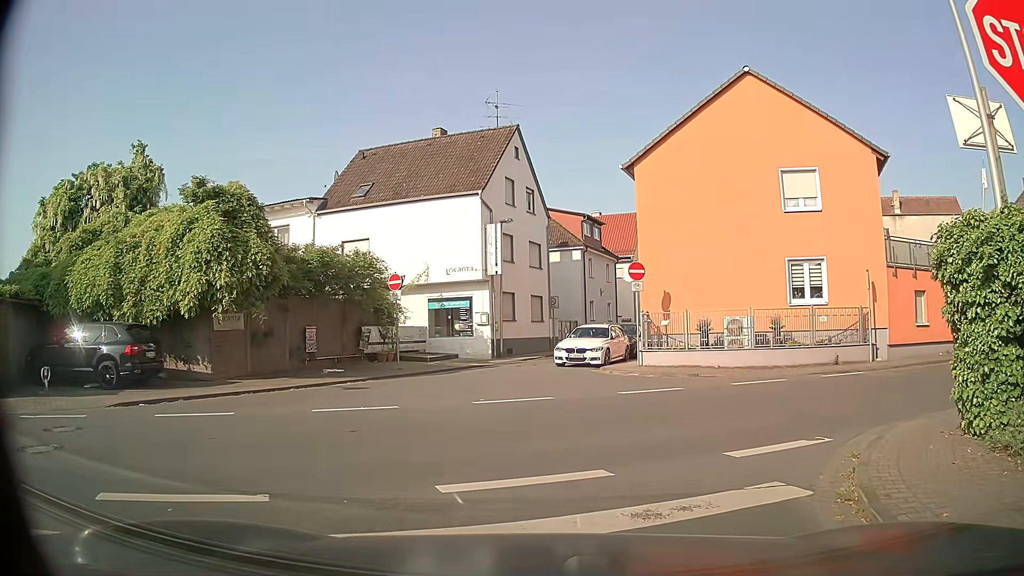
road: residential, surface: asphalt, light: Day
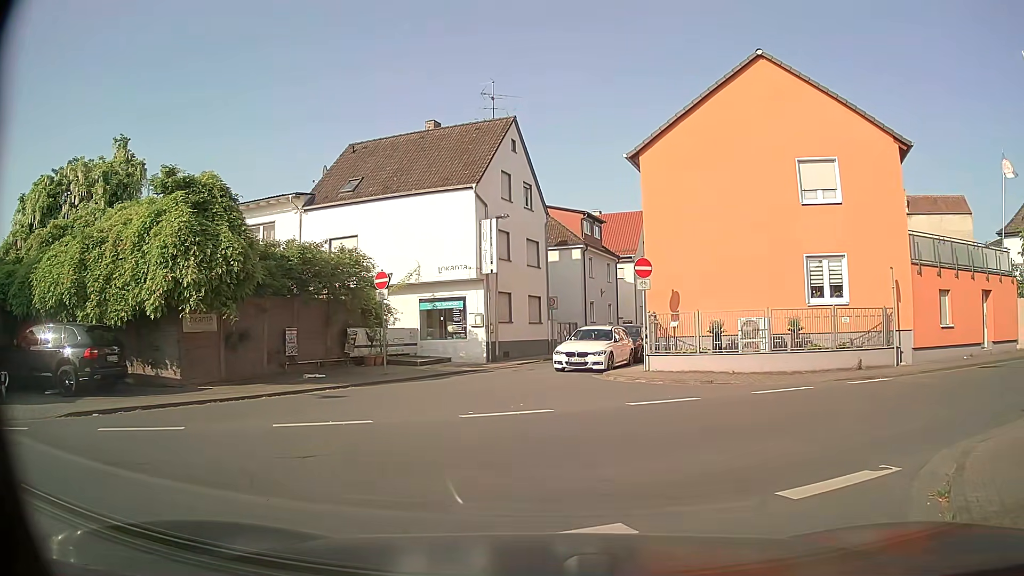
(0.0, +1.8) m; -2°
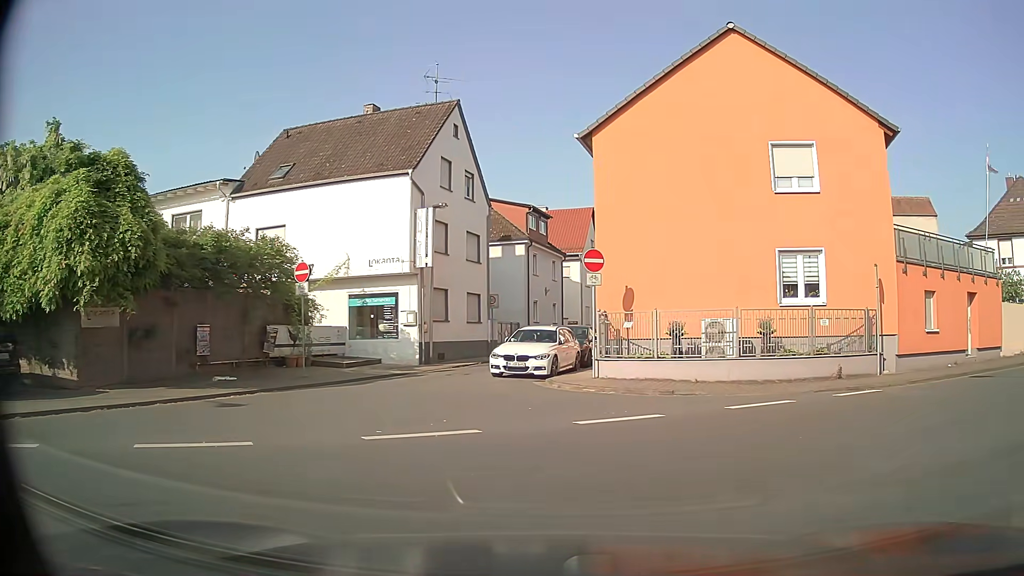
(0.0, +2.5) m; +4°
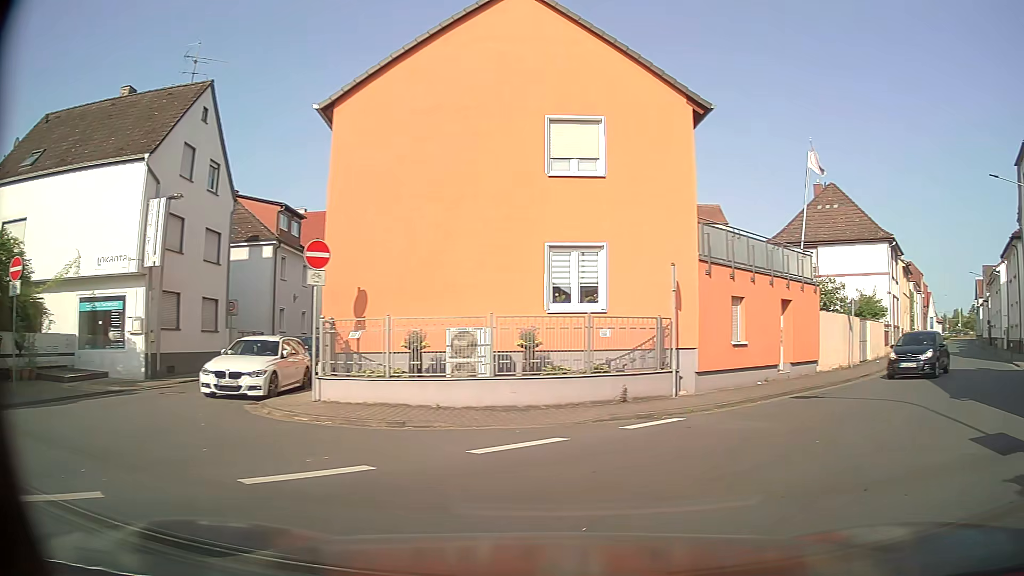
(+0.6, +3.5) m; +21°
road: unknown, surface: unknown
